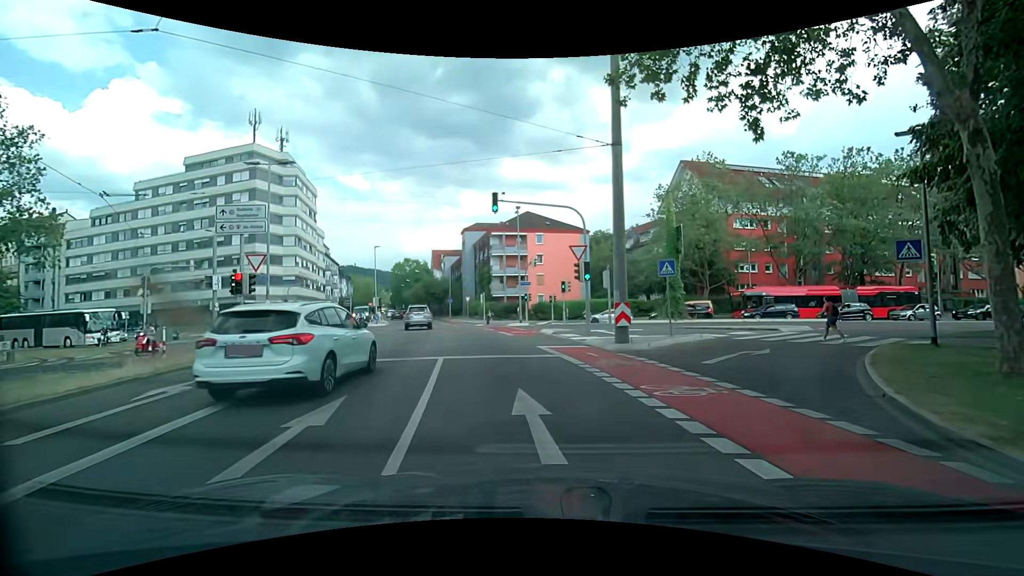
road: secondary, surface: asphalt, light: Day
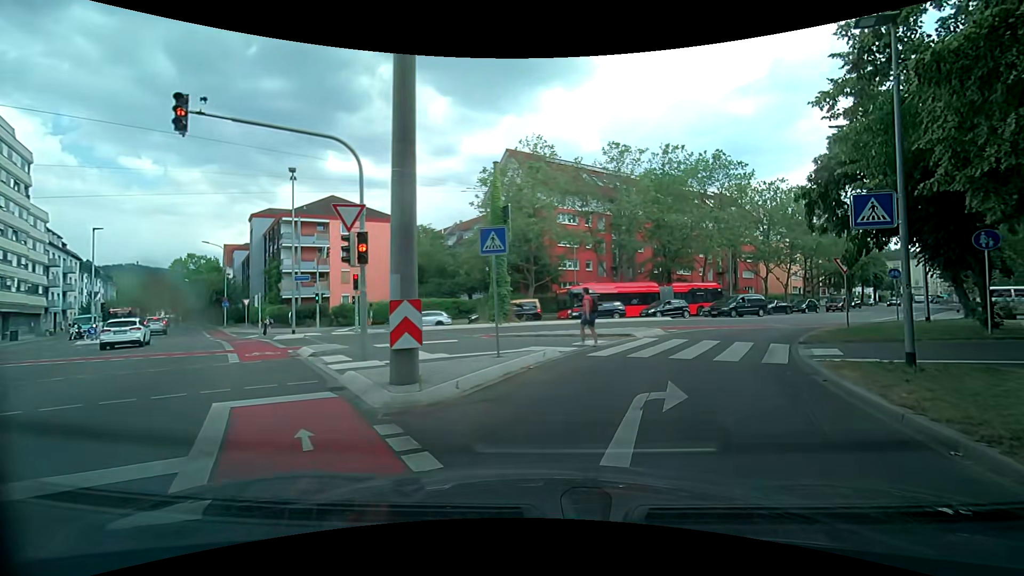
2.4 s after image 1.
(+1.5, +8.5) m; +21°
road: secondary_link
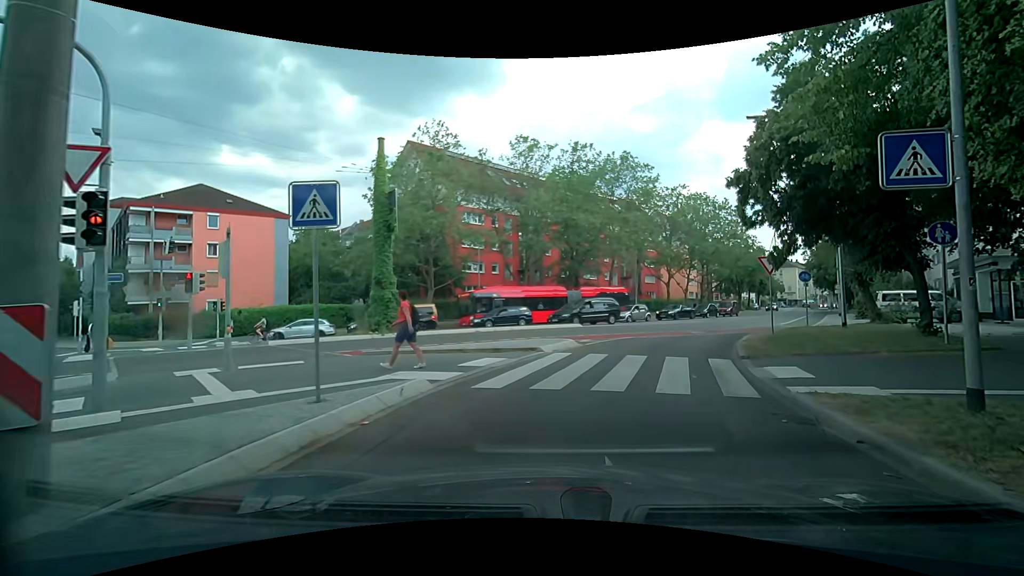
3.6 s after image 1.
(+0.4, +4.3) m; +9°
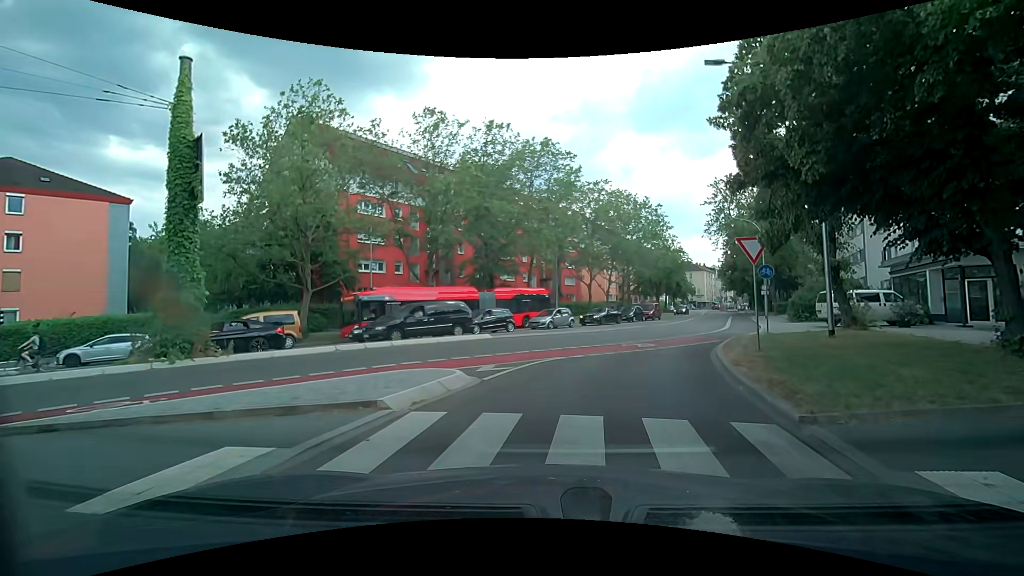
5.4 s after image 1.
(+0.8, +7.1) m; +10°
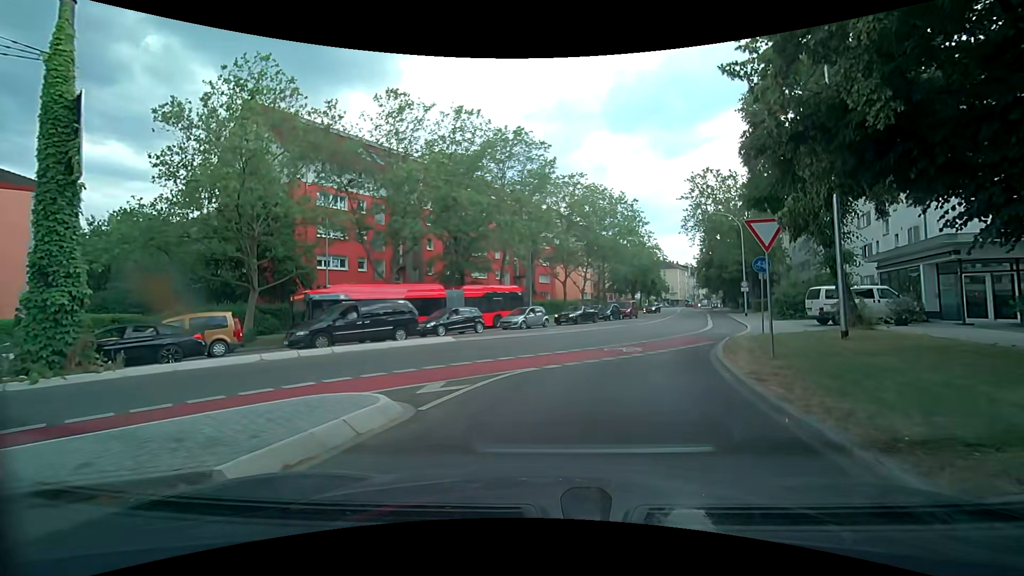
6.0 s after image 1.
(0.0, +2.6) m; +1°
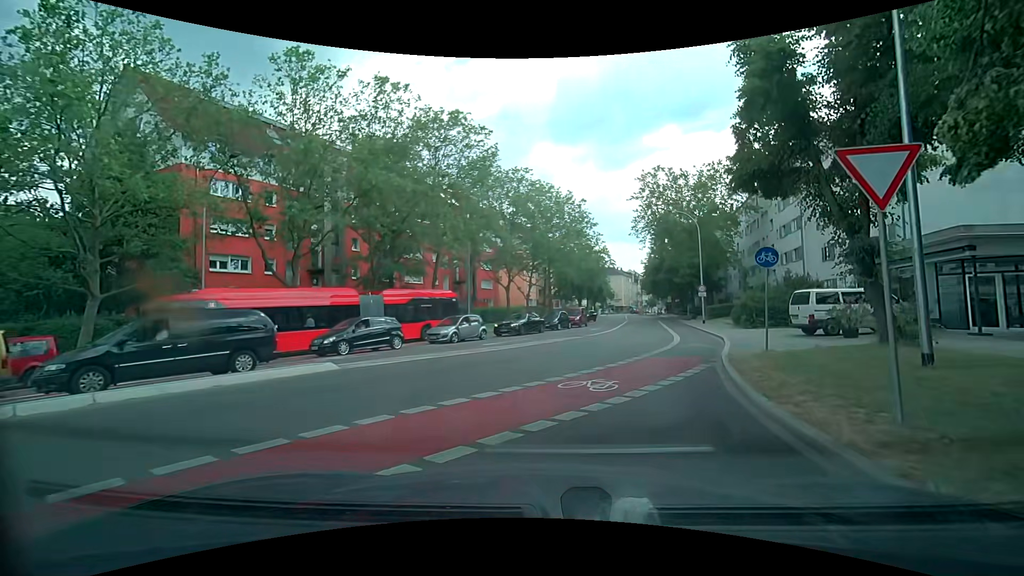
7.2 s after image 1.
(+0.4, +5.8) m; +8°
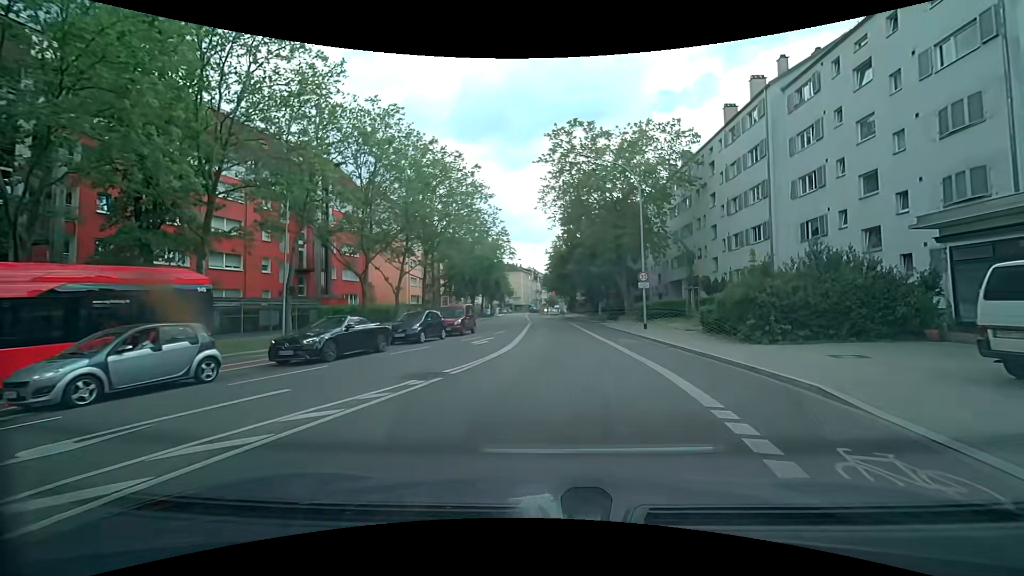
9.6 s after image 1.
(+1.4, +15.9) m; +11°
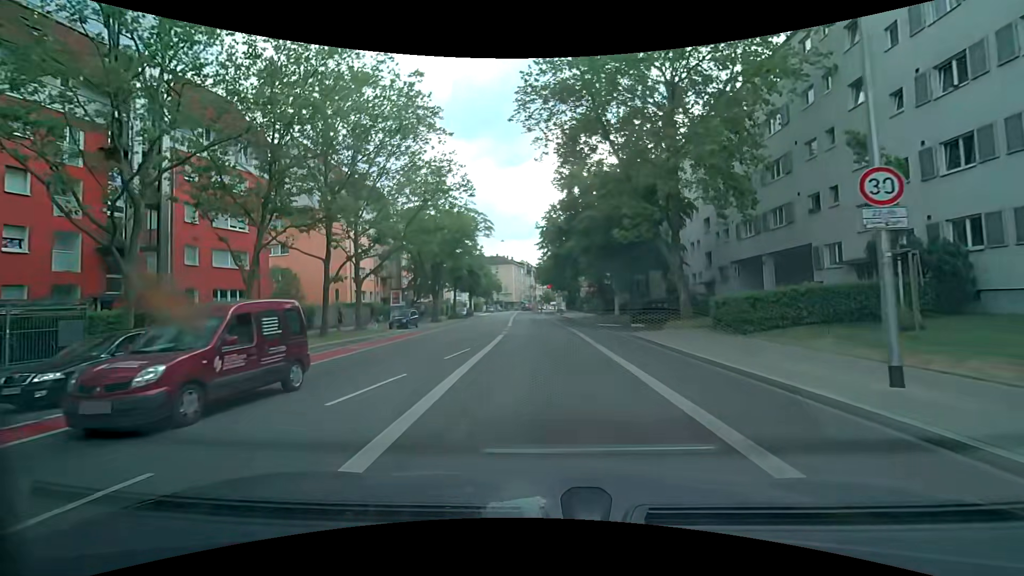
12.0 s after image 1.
(+0.4, +20.5) m; 0°
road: secondary
(0, +10) (0, +20) (0, +30) (-1, +40) (-1, +50) (-2, +60) (-2, +70) (-3, +80) (-3, +90) (-4, +100) m
